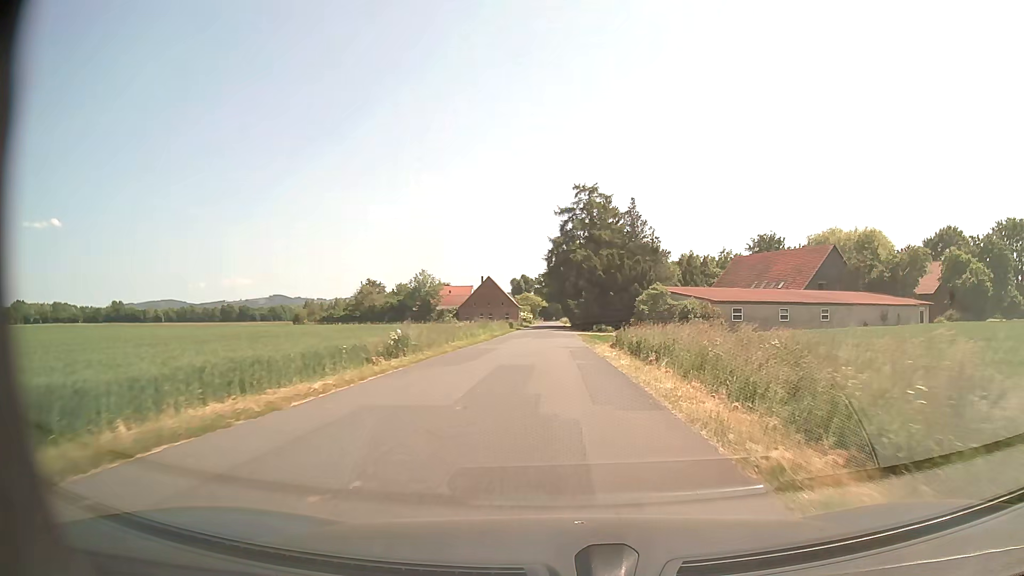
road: unclassified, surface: asphalt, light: Day
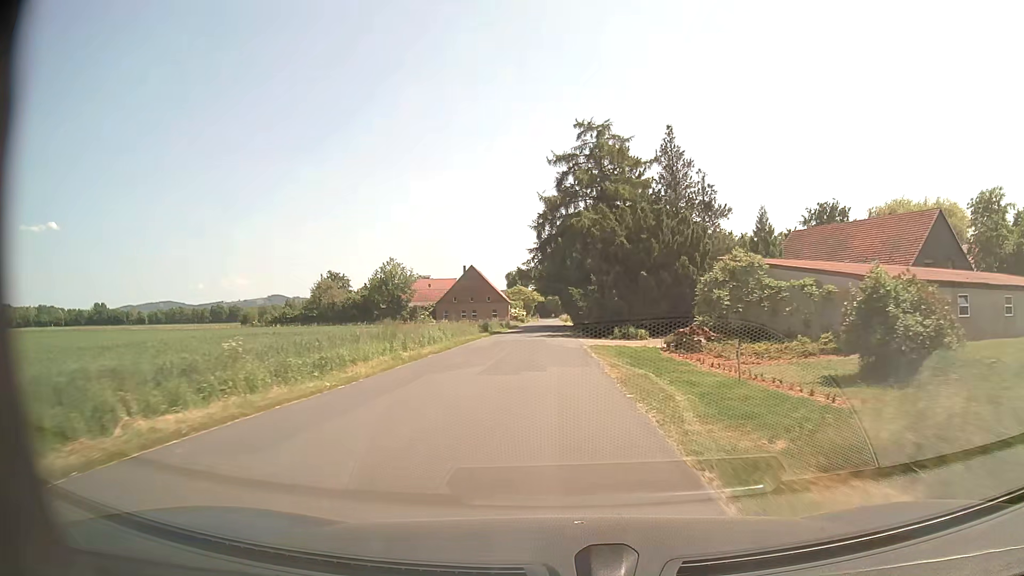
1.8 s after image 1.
(+0.2, +27.3) m; 0°
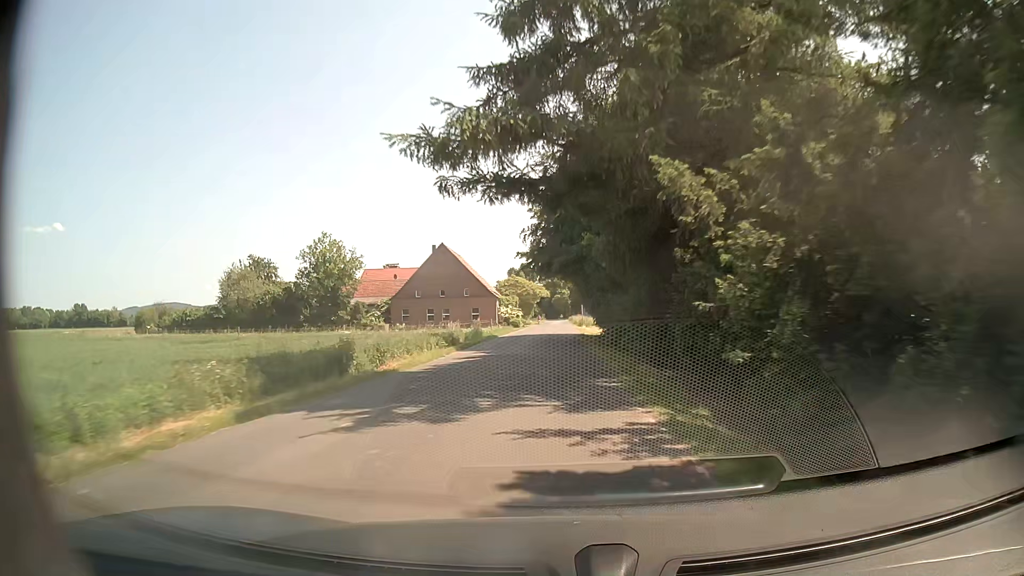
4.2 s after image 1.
(-0.4, +40.0) m; -1°
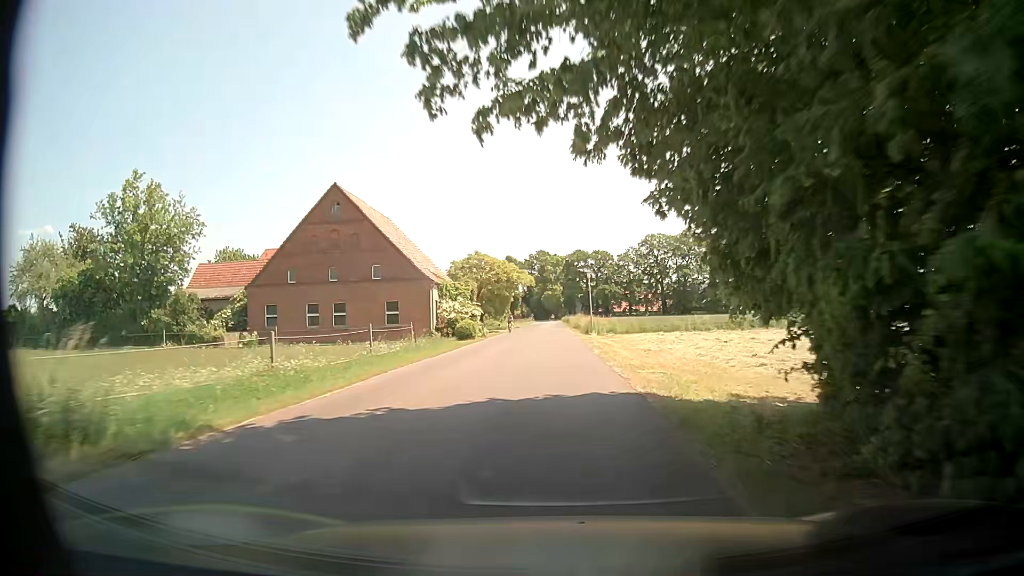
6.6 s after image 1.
(0.0, +39.9) m; +1°
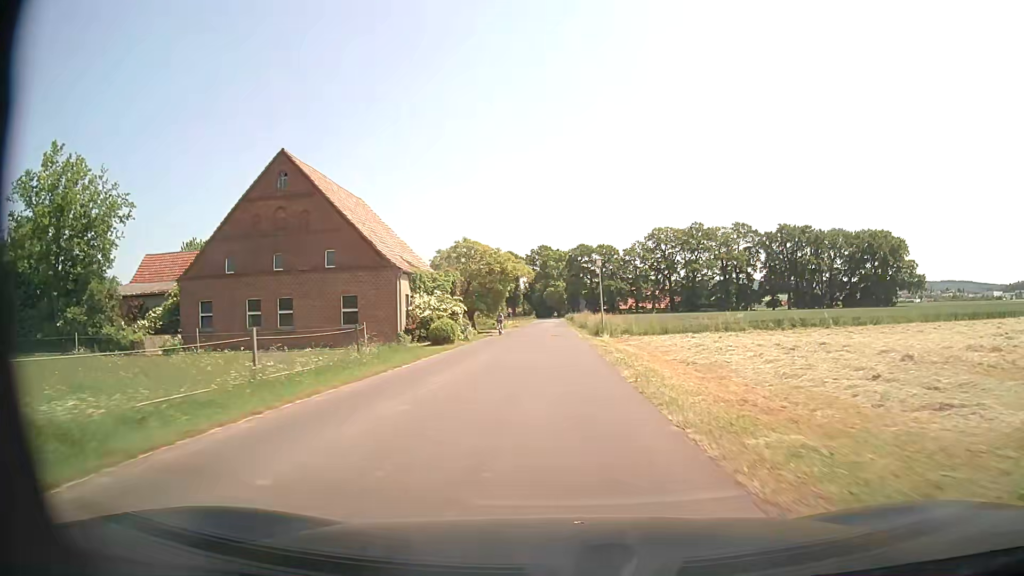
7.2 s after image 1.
(0.0, +9.9) m; 0°
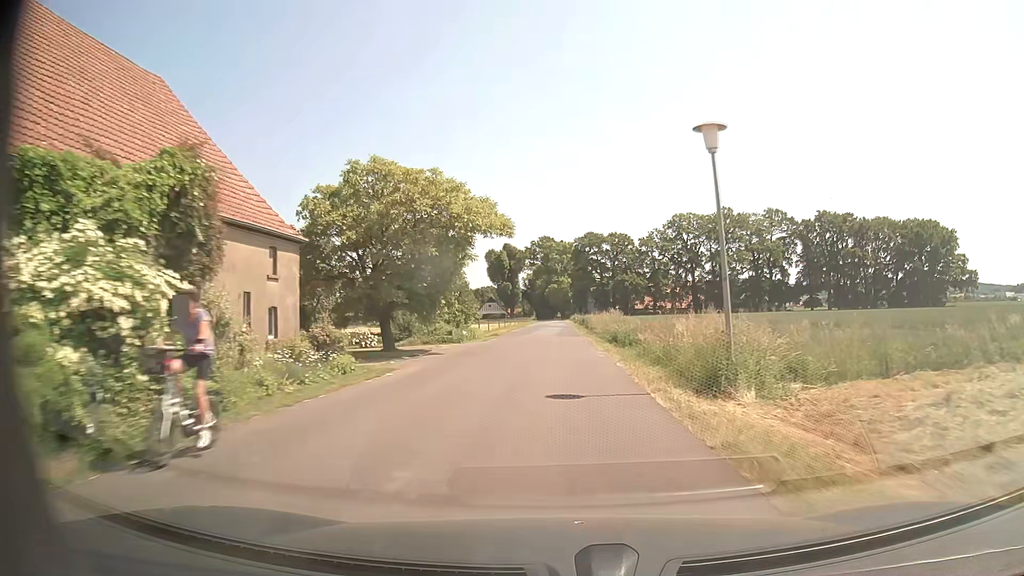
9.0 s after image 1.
(-0.2, +30.4) m; 0°
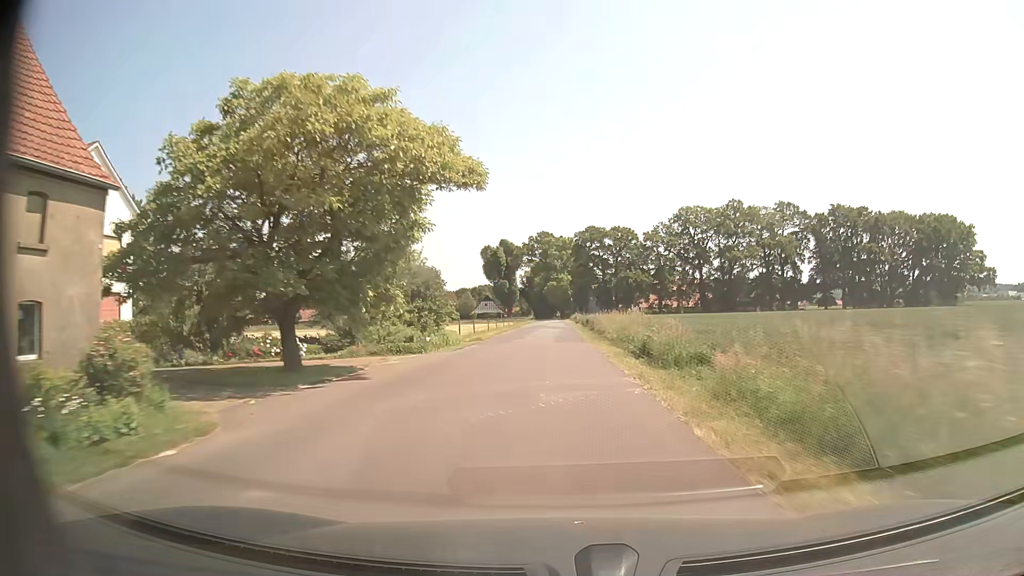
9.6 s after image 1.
(0.0, +10.3) m; 0°
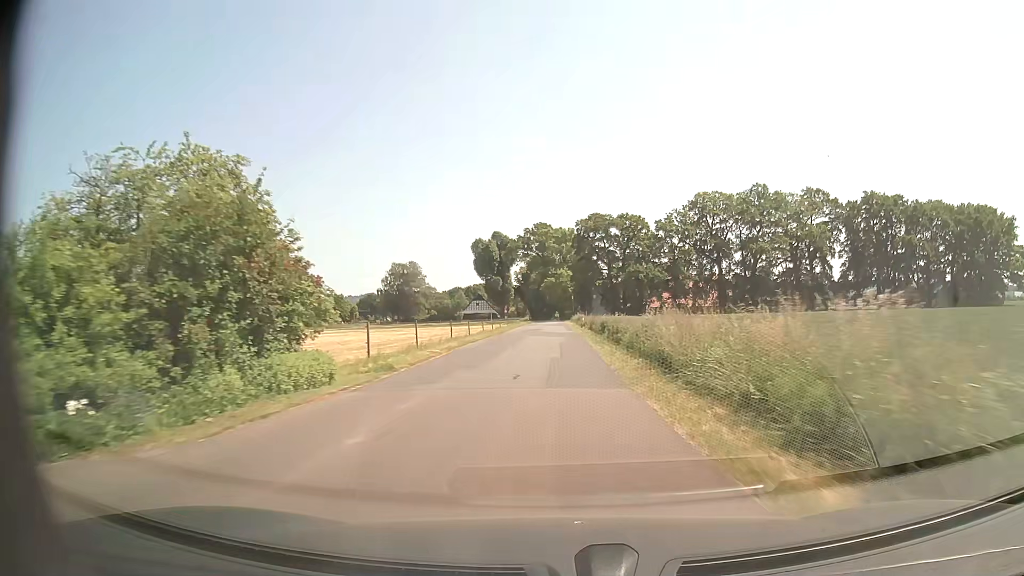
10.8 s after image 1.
(0.0, +20.9) m; 0°
(0, +10) (0, +20) (0, +30) (0, +40) (0, +50) (0, +60) (0, +70) (0, +80) (0, +90) (0, +100) m
